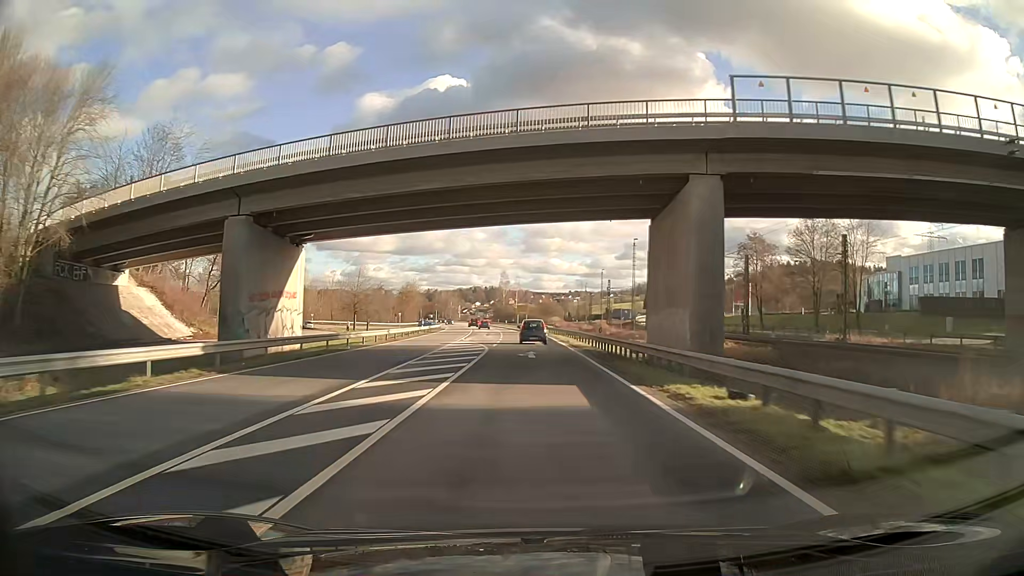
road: primary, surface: asphalt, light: Day
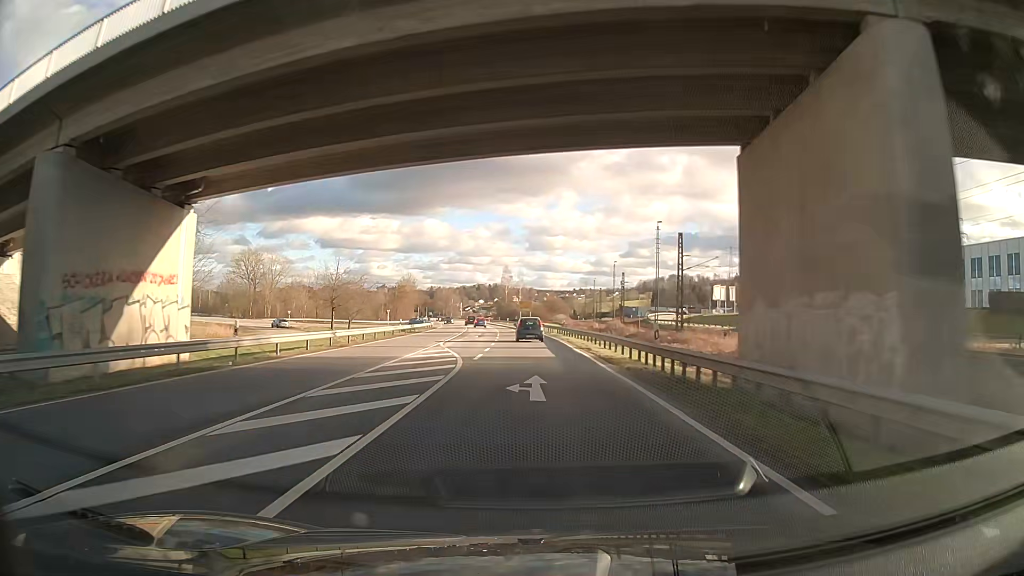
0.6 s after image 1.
(-0.1, +13.8) m; -1°
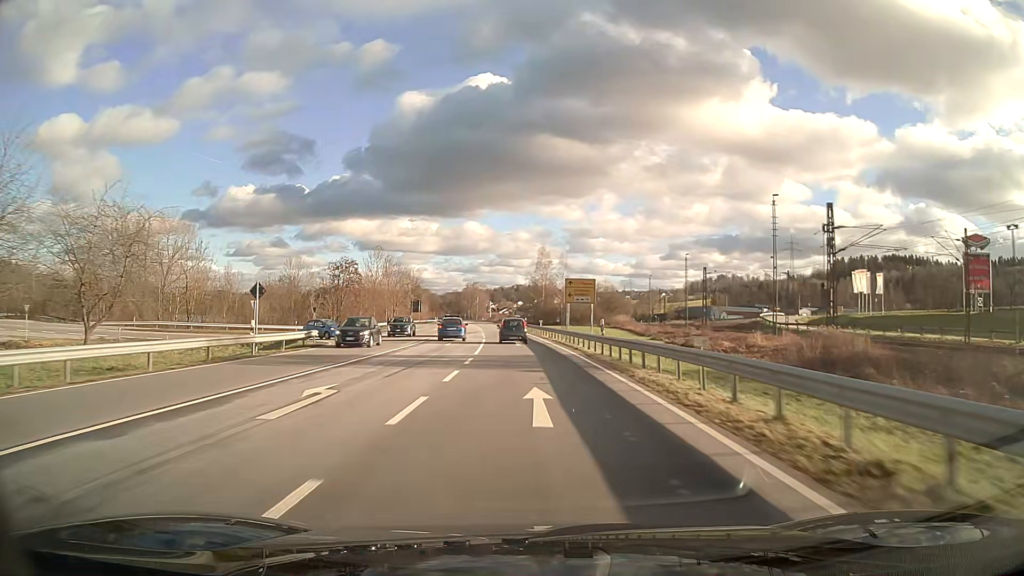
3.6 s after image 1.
(-1.7, +68.2) m; -3°
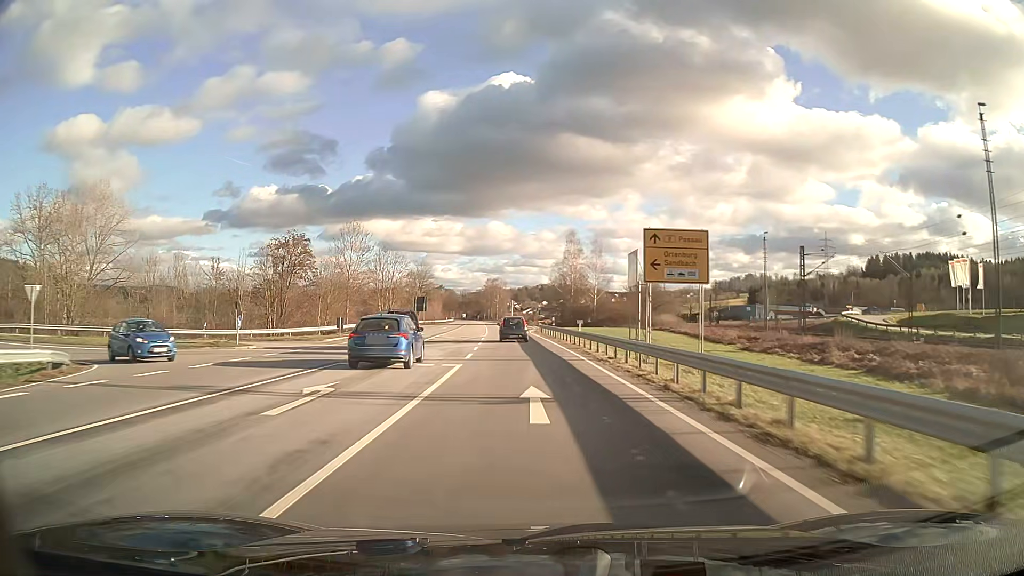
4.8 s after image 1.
(-0.5, +26.7) m; -2°
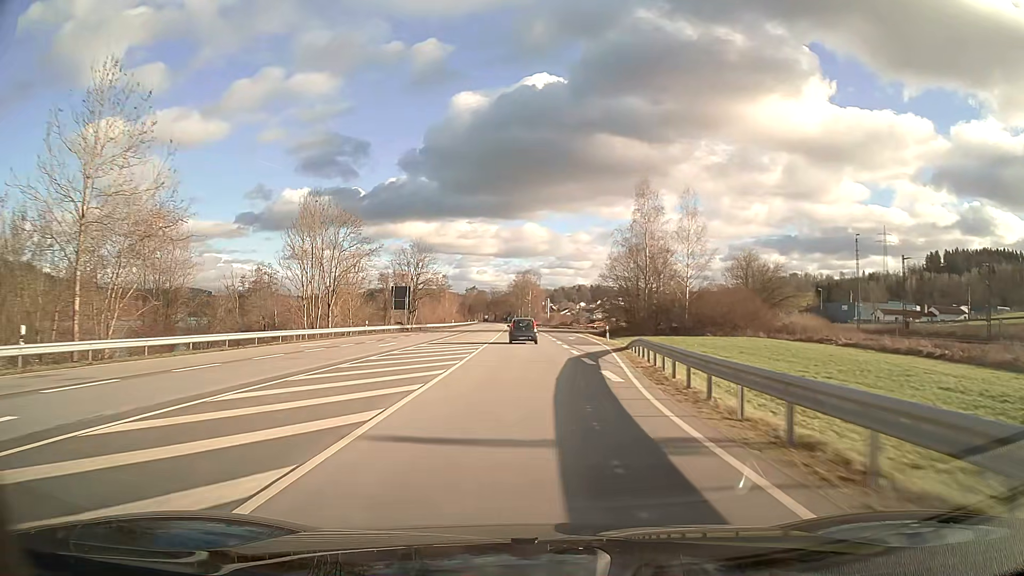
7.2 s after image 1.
(-1.5, +52.7) m; -3°
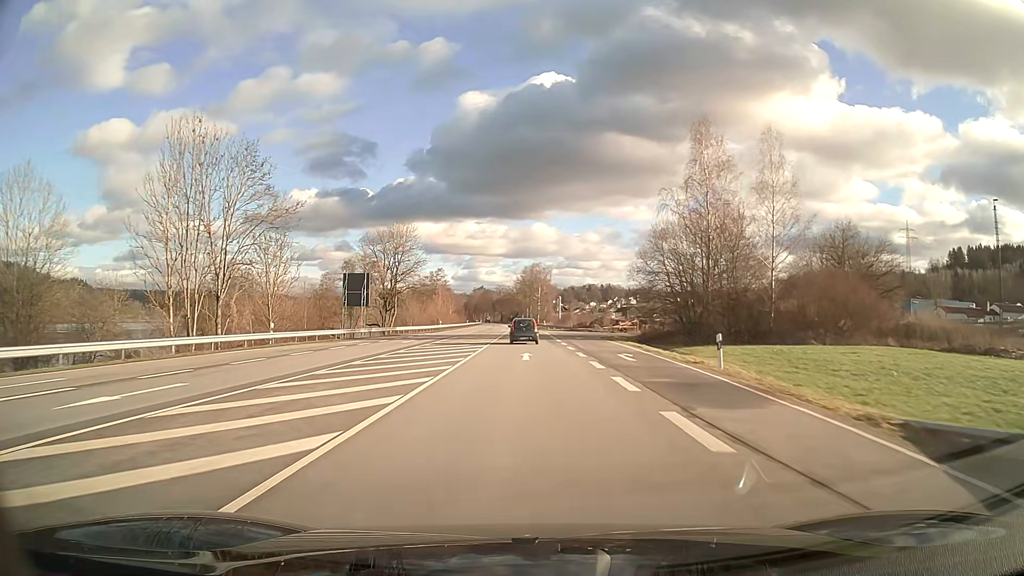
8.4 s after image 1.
(-0.2, +26.0) m; -1°
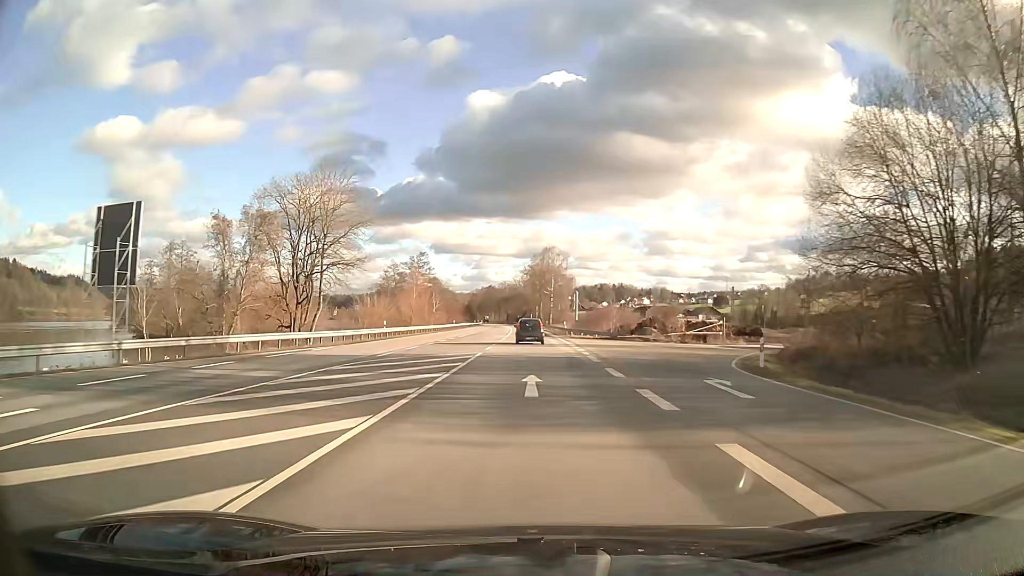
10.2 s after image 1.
(-0.3, +38.7) m; -1°
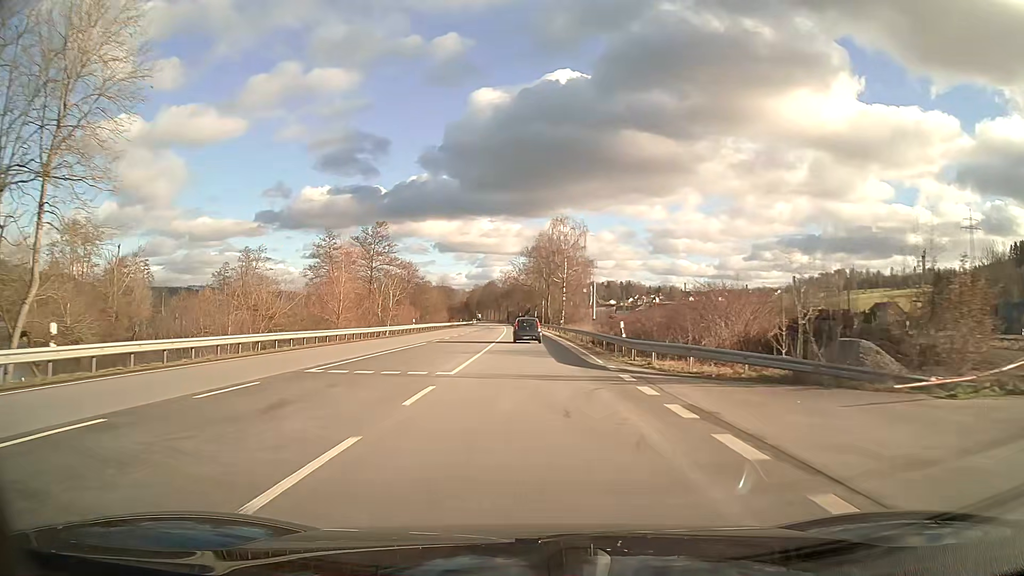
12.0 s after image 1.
(-0.1, +38.3) m; 0°
